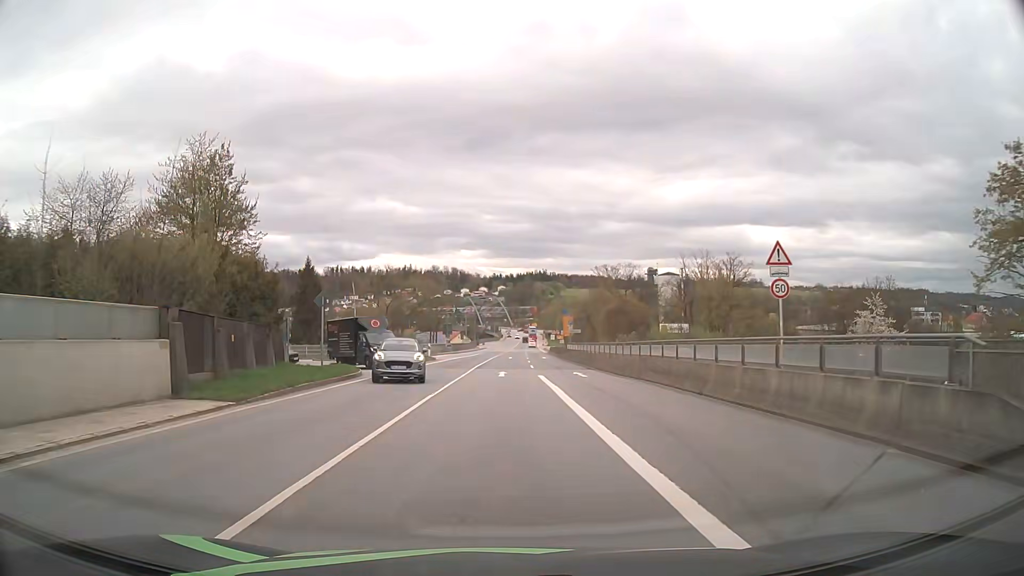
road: primary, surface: asphalt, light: Day
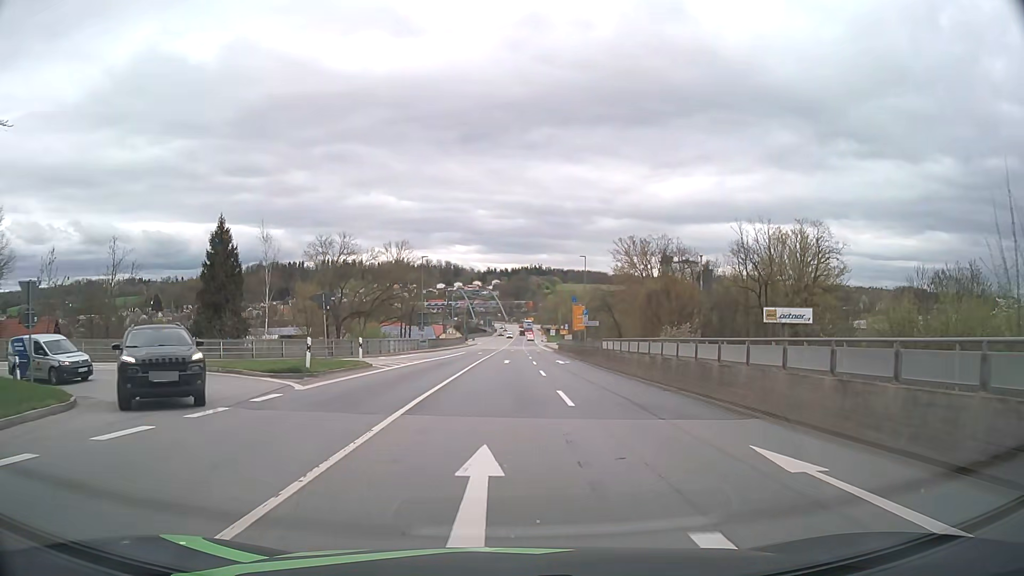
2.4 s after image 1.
(0.0, +24.6) m; 0°
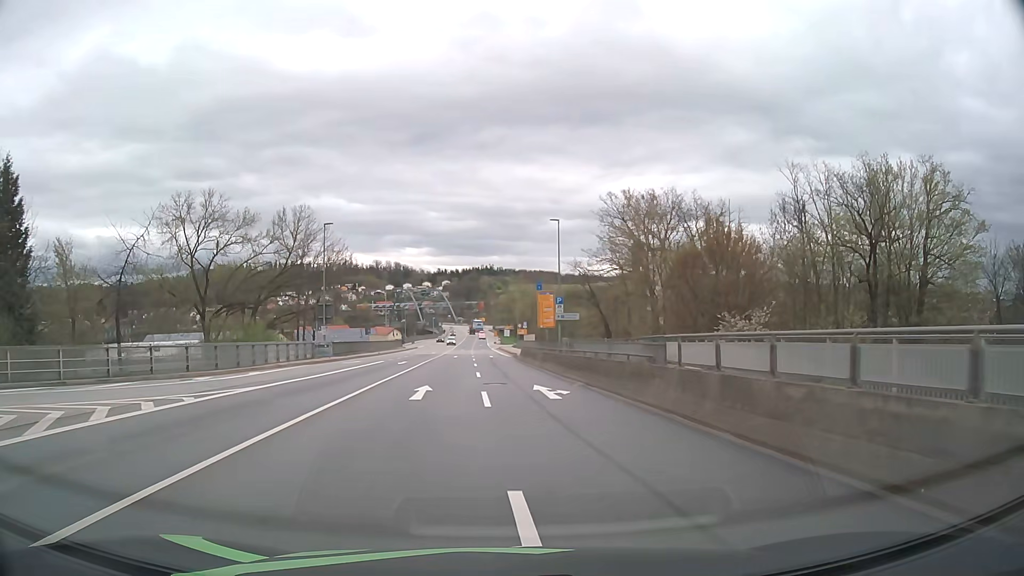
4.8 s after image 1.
(+0.9, +23.8) m; +4°
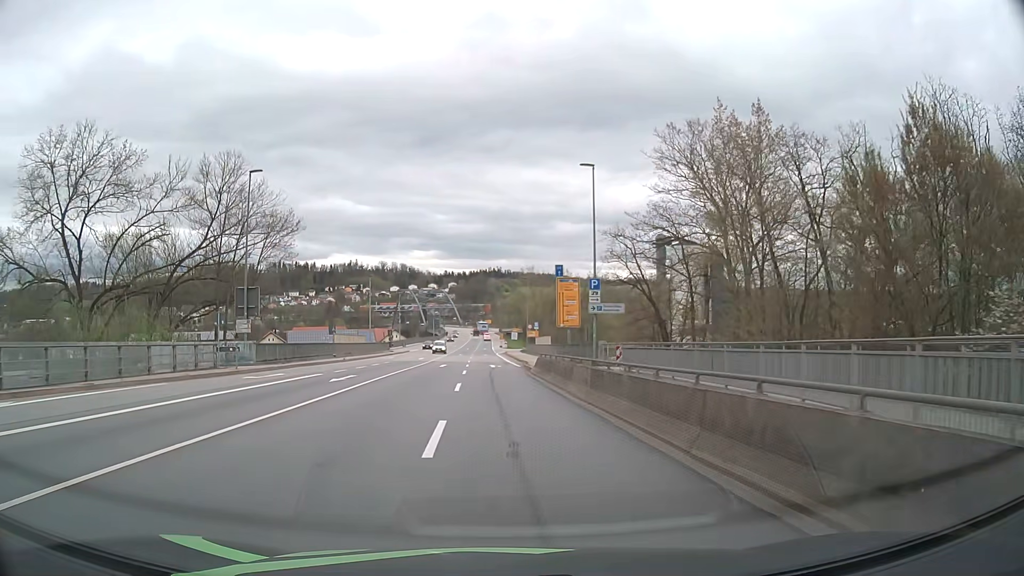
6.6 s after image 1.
(+0.1, +17.9) m; -1°
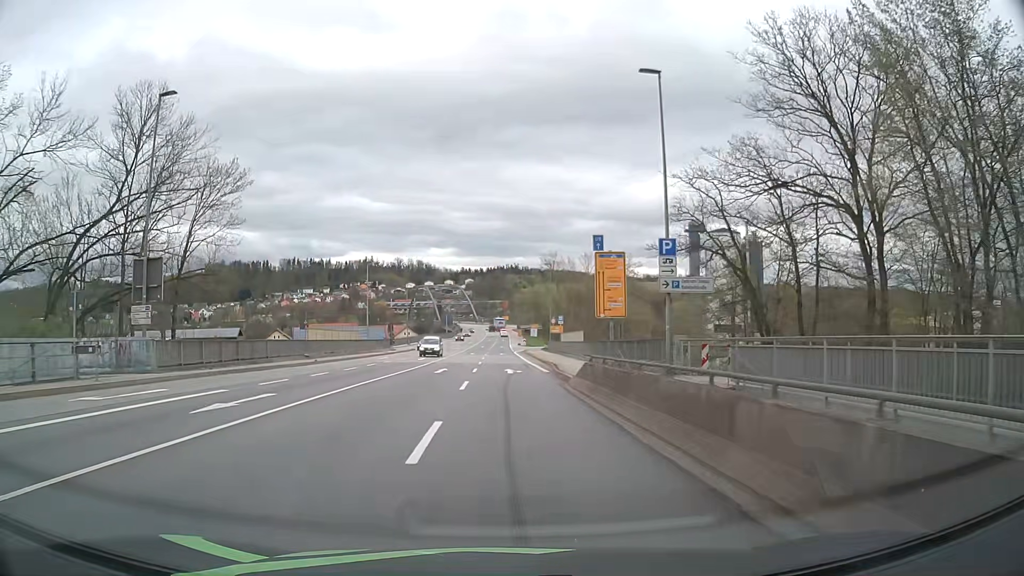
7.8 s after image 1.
(-0.1, +12.7) m; -1°
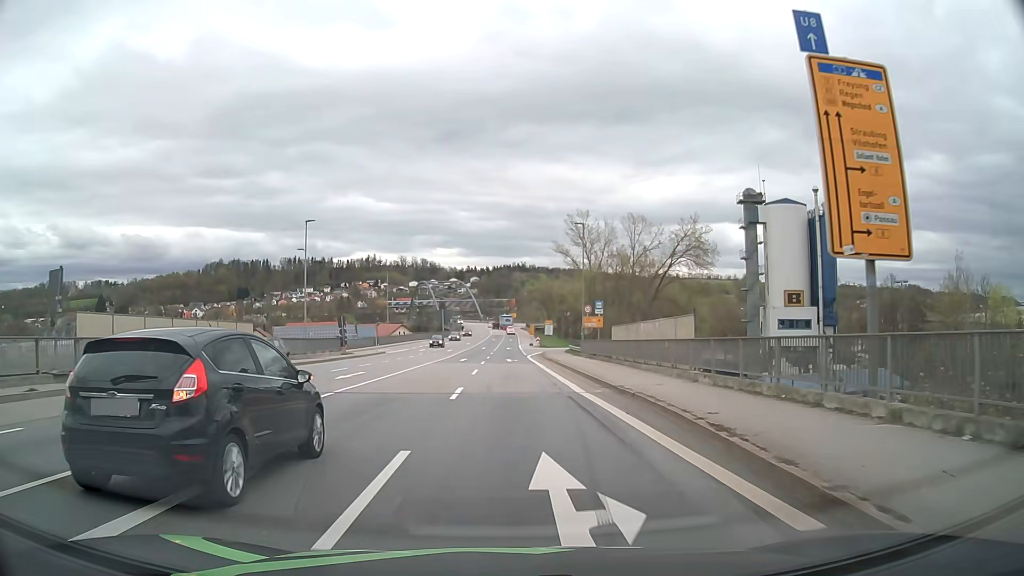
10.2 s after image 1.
(-0.2, +27.1) m; 0°
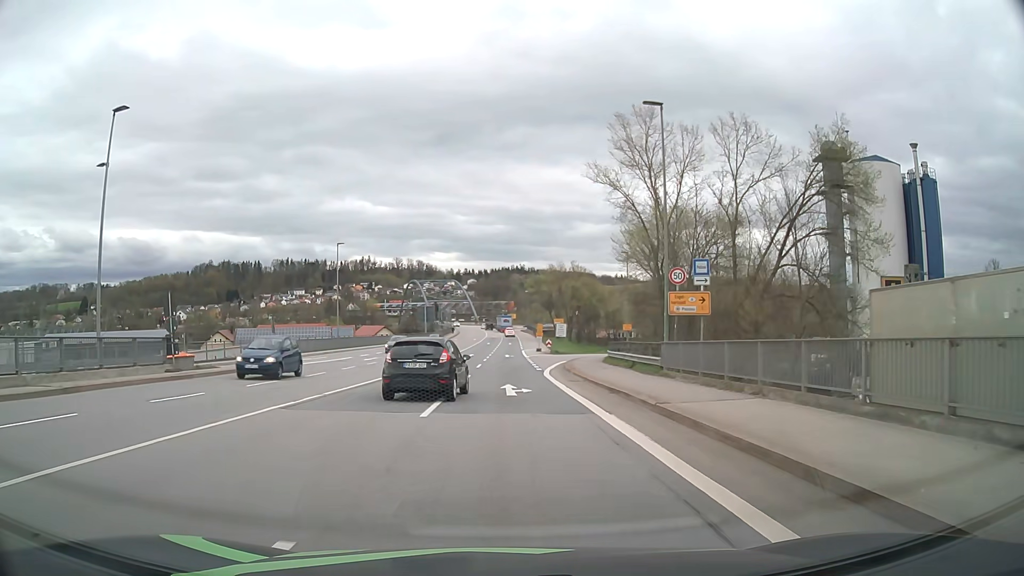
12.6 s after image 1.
(0.0, +27.8) m; 0°
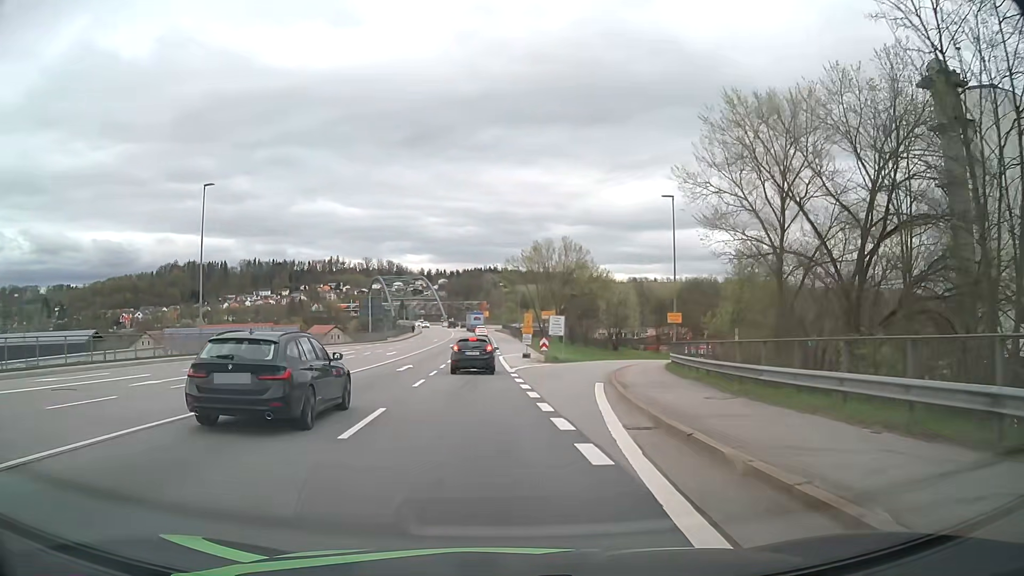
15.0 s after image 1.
(+0.2, +27.2) m; +2°
(0, +10) (+1, +20) (+2, +30) (+4, +40) (+7, +49) (+11, +58) (+16, +67) (+21, +76) (+26, +84) (+33, +92) m
